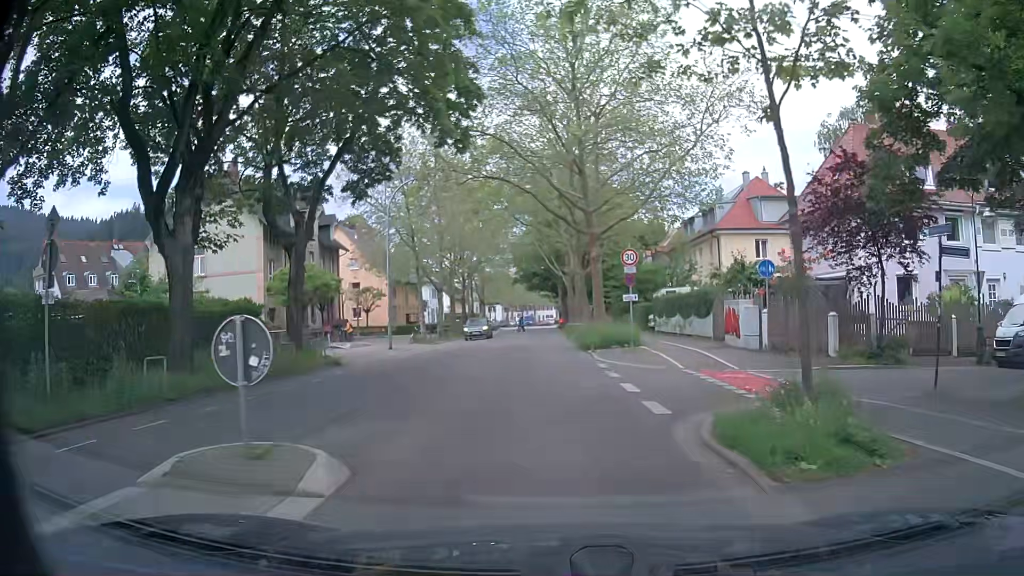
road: secondary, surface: asphalt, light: Day
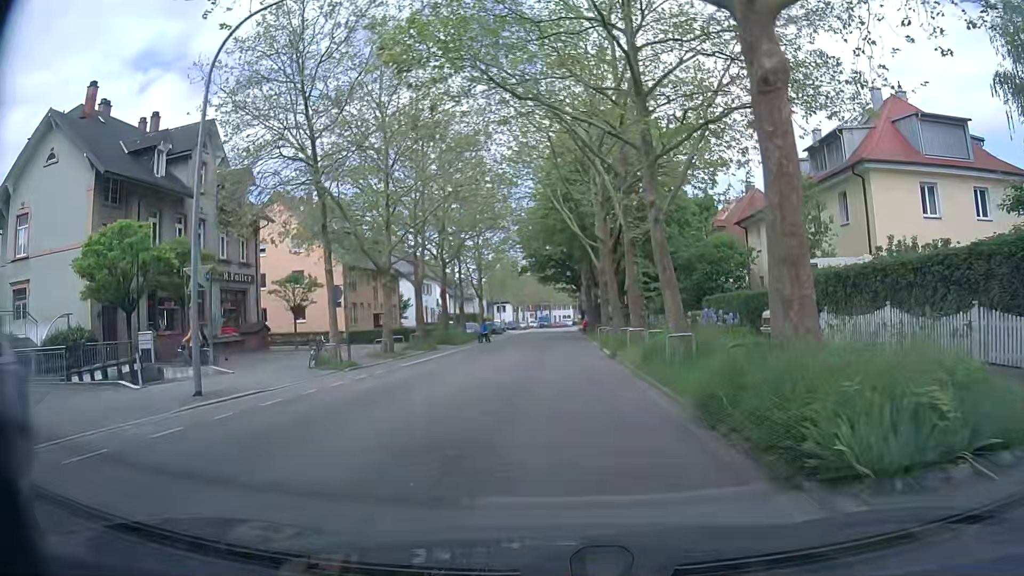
(+0.4, +22.3) m; +1°
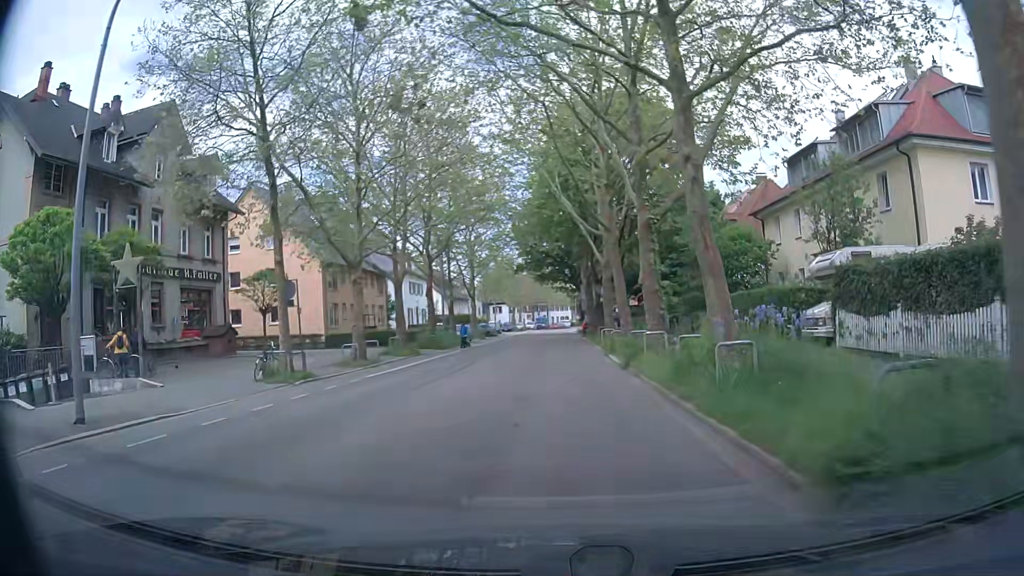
(0.0, +4.5) m; +1°
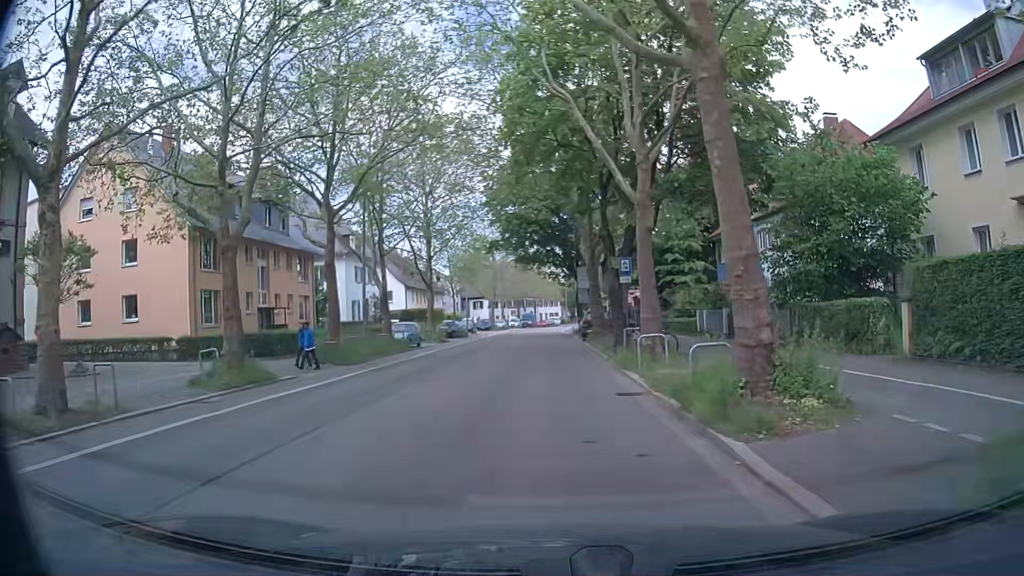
(0.0, +17.9) m; +1°
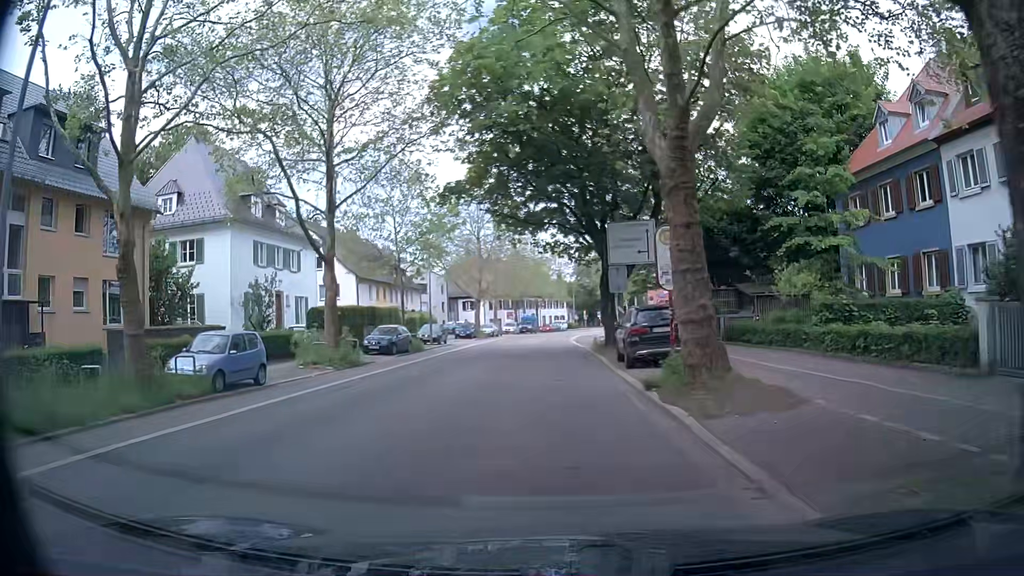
(-0.6, +22.5) m; 0°
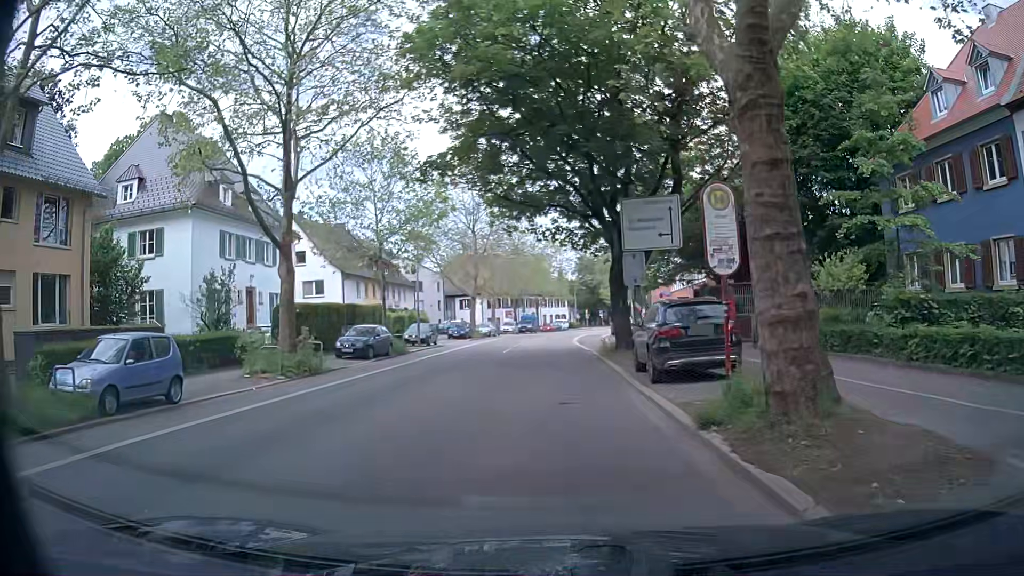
(-0.1, +4.5) m; -2°
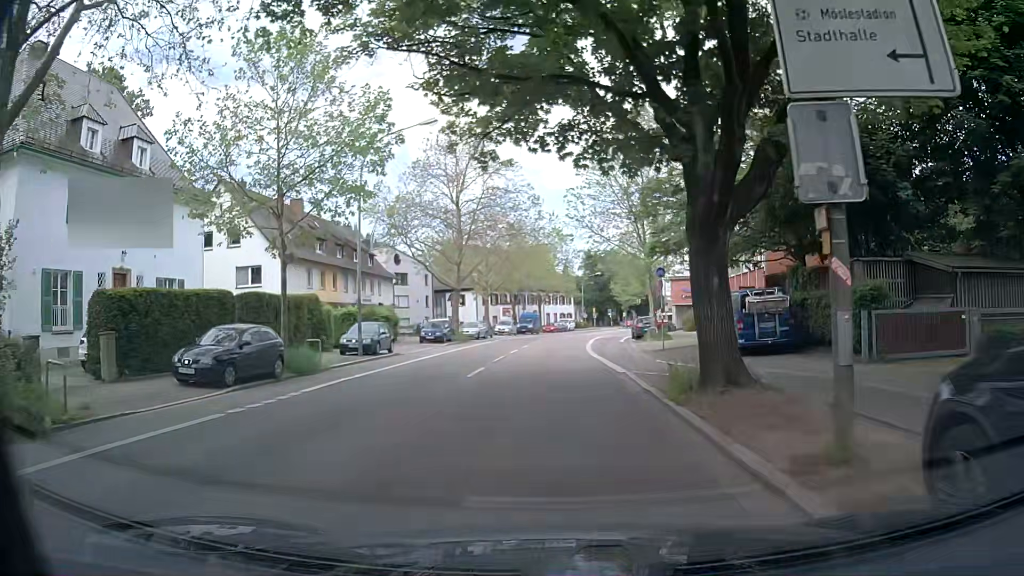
(+0.1, +13.5) m; 0°
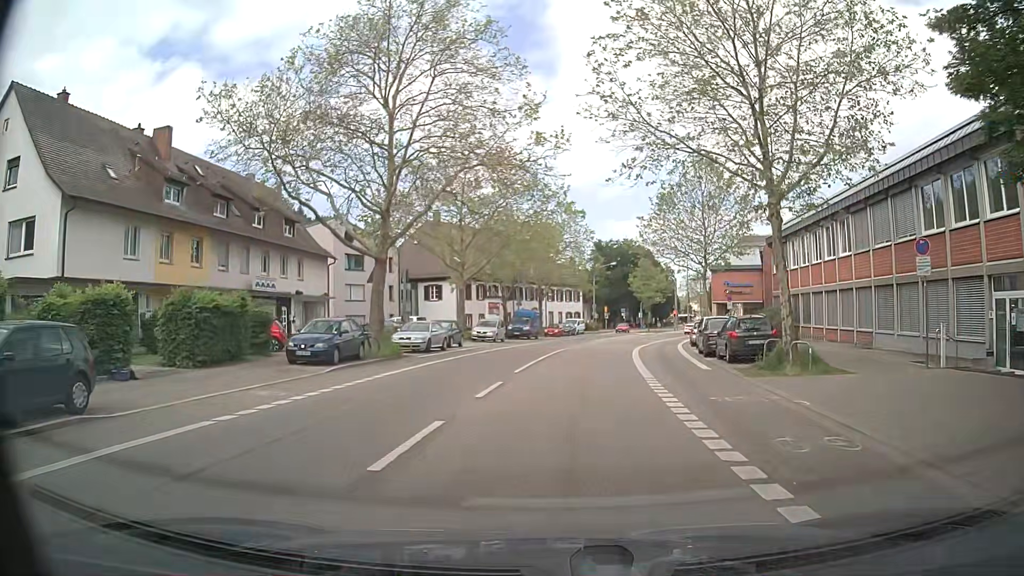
(-0.2, +22.6) m; 0°
